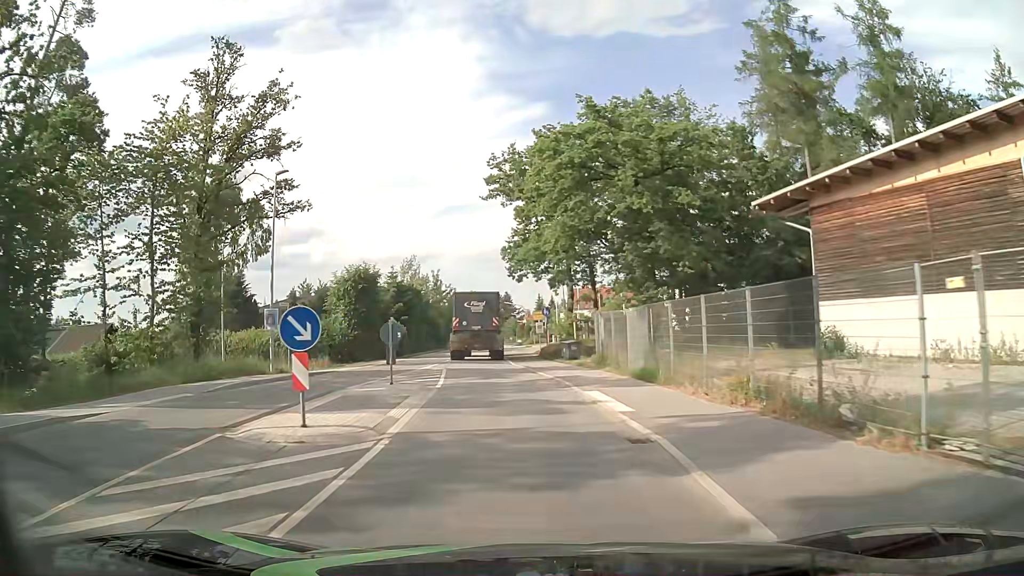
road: tertiary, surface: asphalt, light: Day
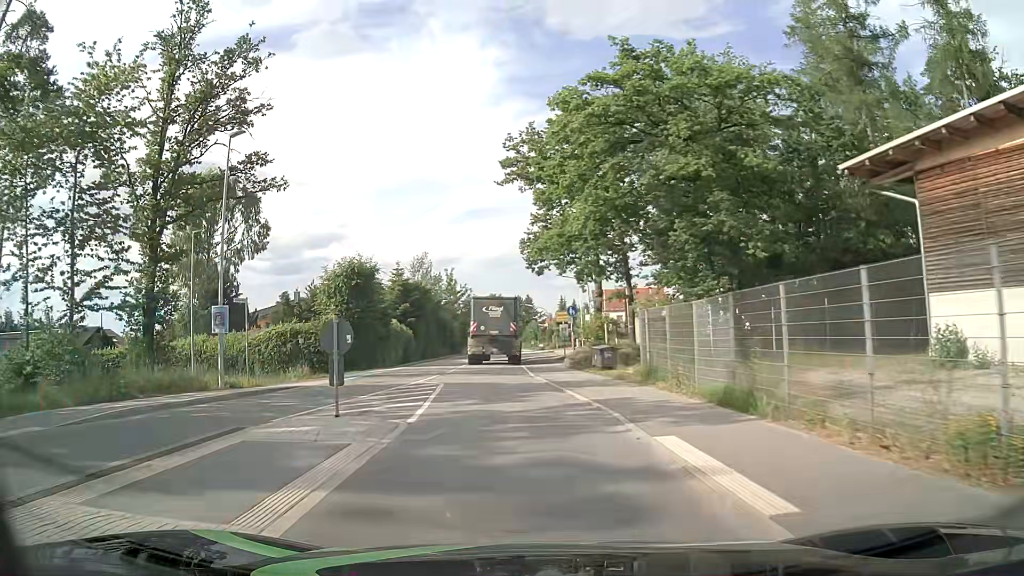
(-0.1, +6.5) m; -2°
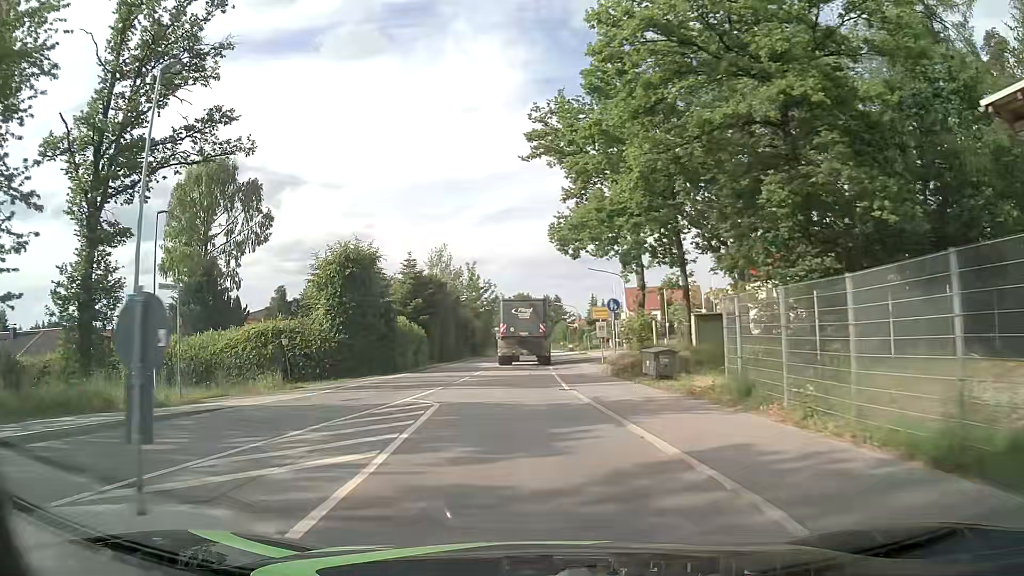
(-0.2, +6.6) m; -3°
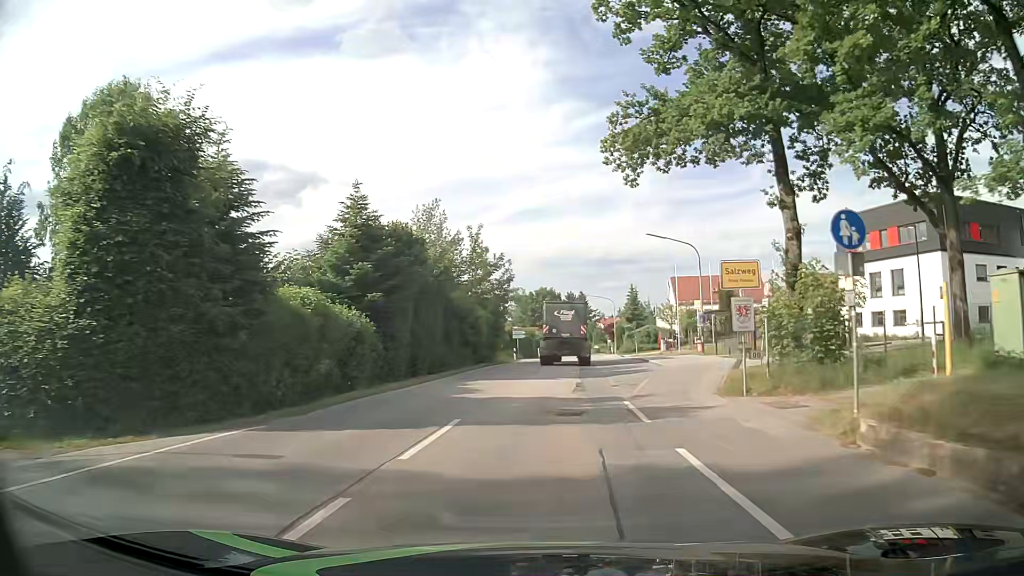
(-0.8, +20.5) m; -2°
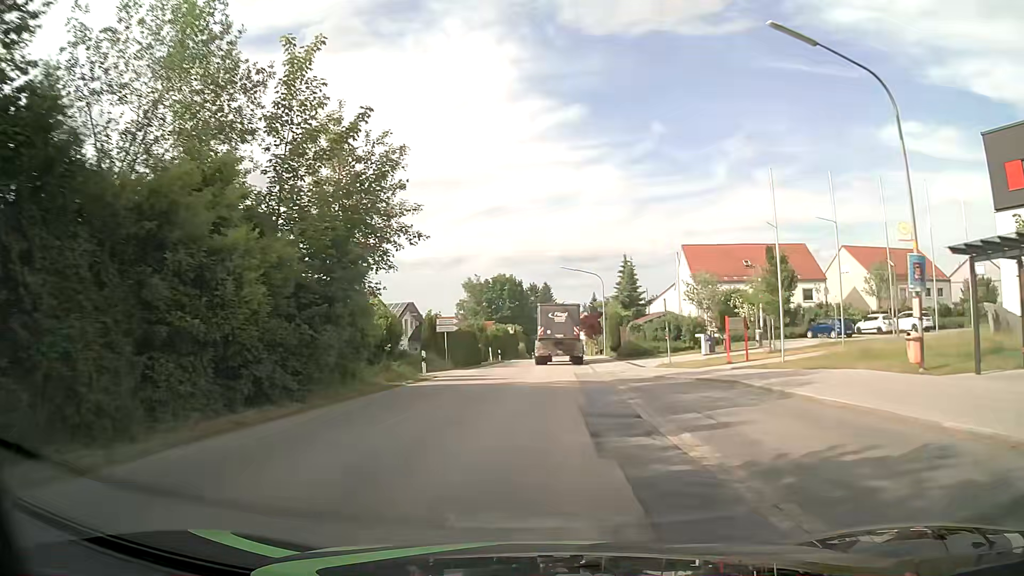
(+1.1, +29.2) m; +3°
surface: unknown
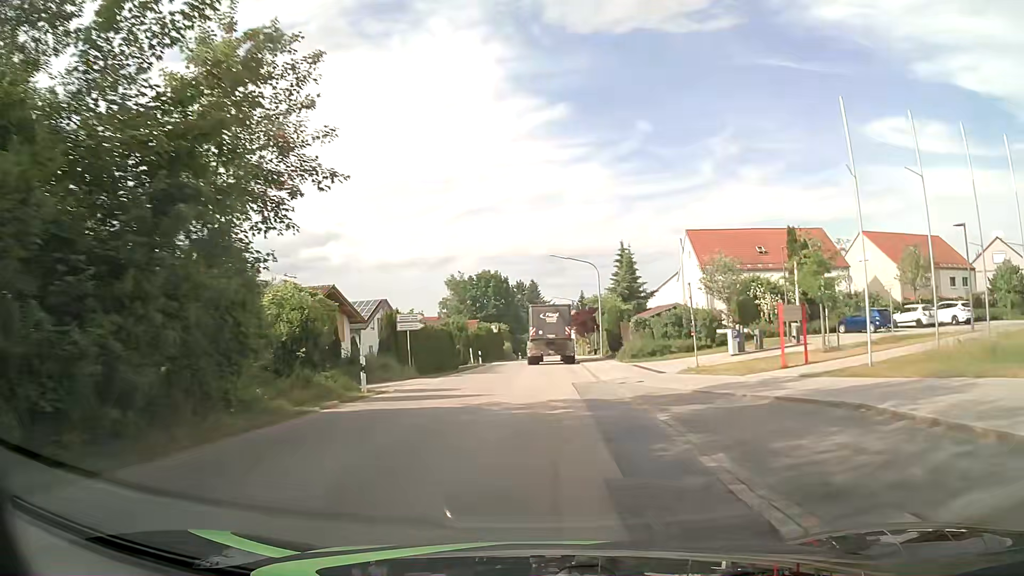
(+0.1, +7.6) m; +2°
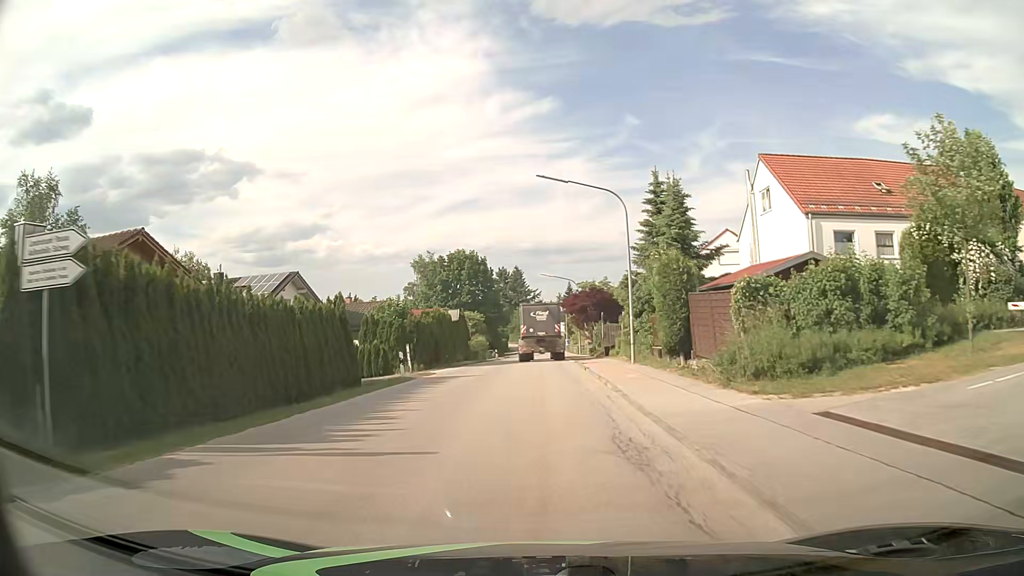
(+0.3, +22.9) m; +1°
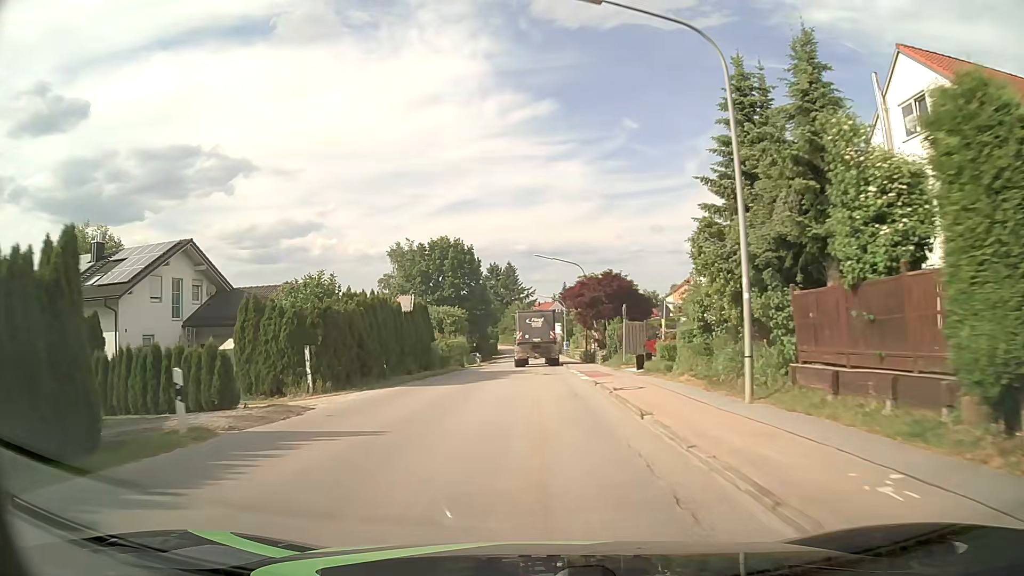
(0.0, +15.6) m; +1°
(0, +10) (0, +20) (0, +30) (0, +40) (0, +50) (0, +60) (0, +70) (0, +80) (0, +90) (0, +100) m
